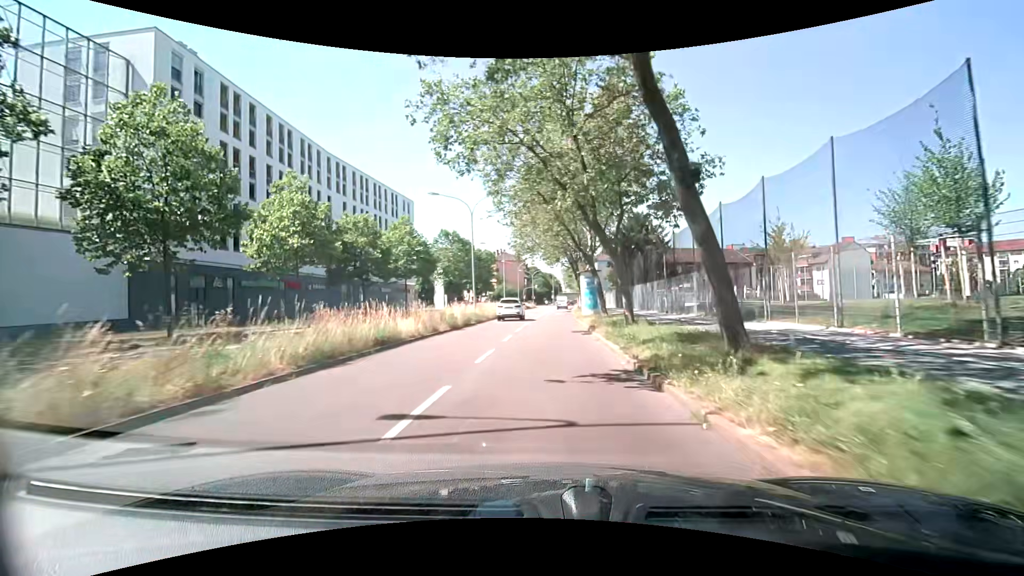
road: secondary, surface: asphalt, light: Day
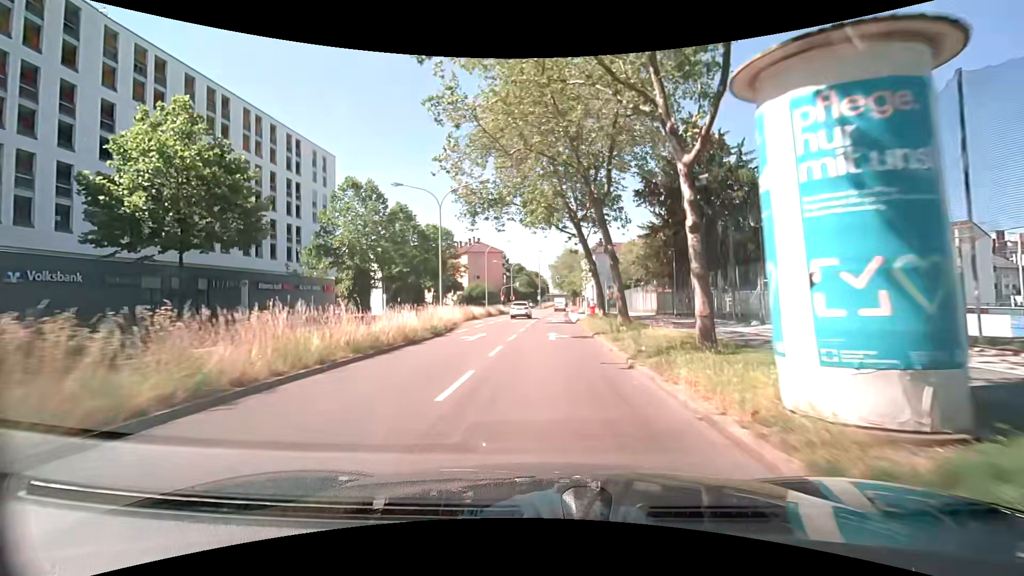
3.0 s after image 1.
(+0.3, +35.0) m; +2°
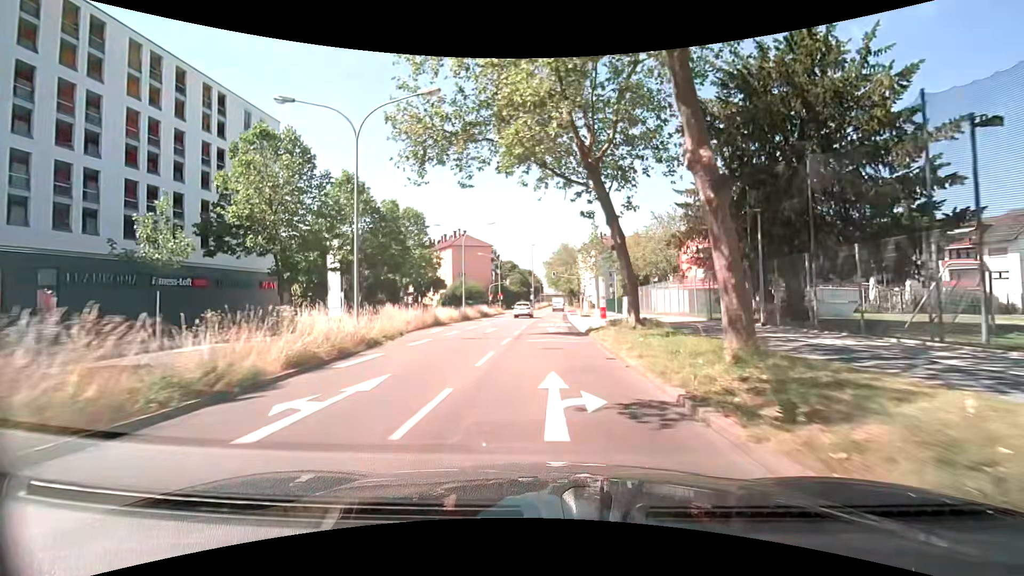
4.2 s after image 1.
(+0.1, +14.3) m; +1°
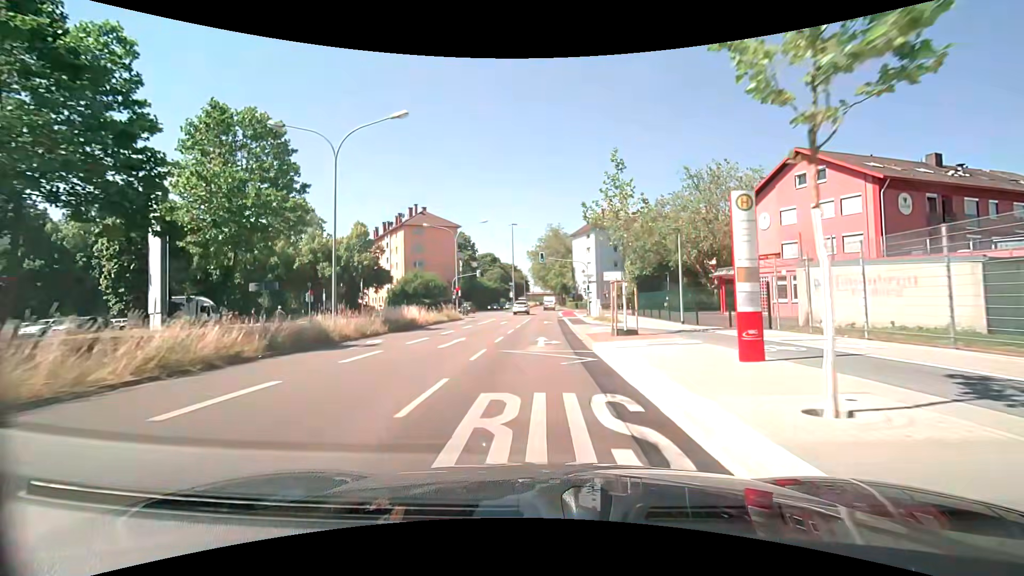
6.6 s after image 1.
(+0.1, +29.1) m; +1°
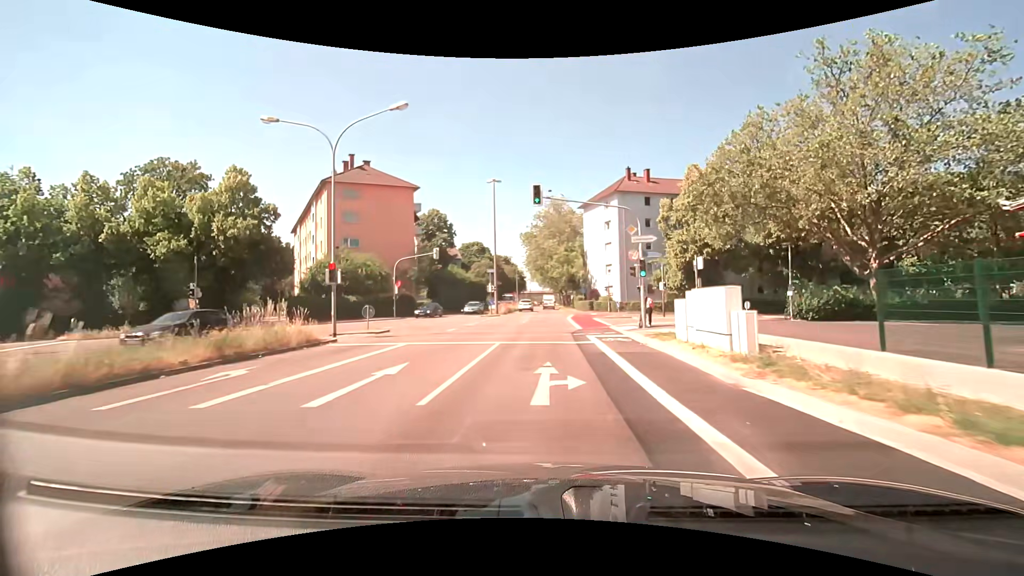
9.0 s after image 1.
(0.0, +29.4) m; 0°
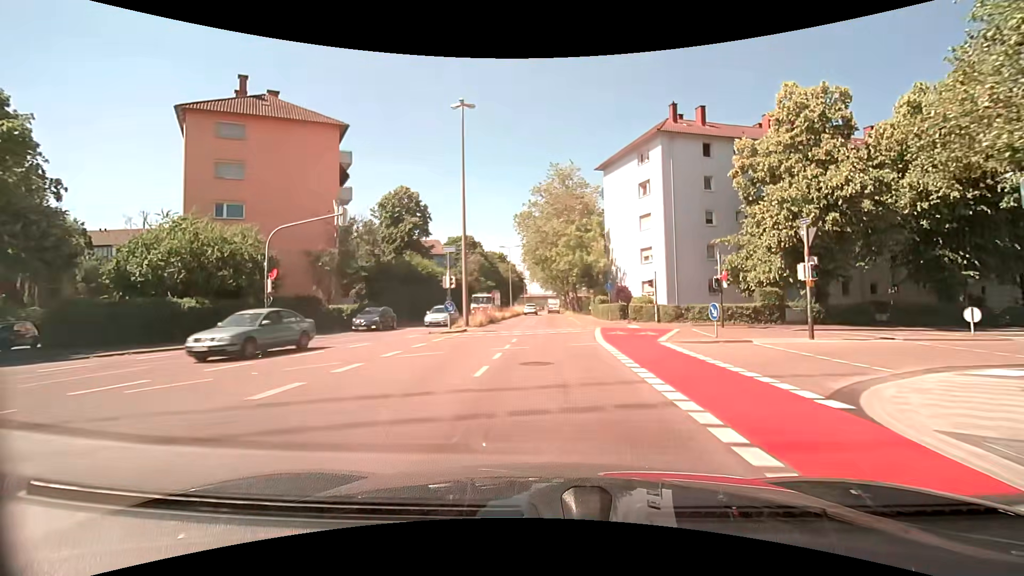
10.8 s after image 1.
(-0.1, +22.2) m; 0°
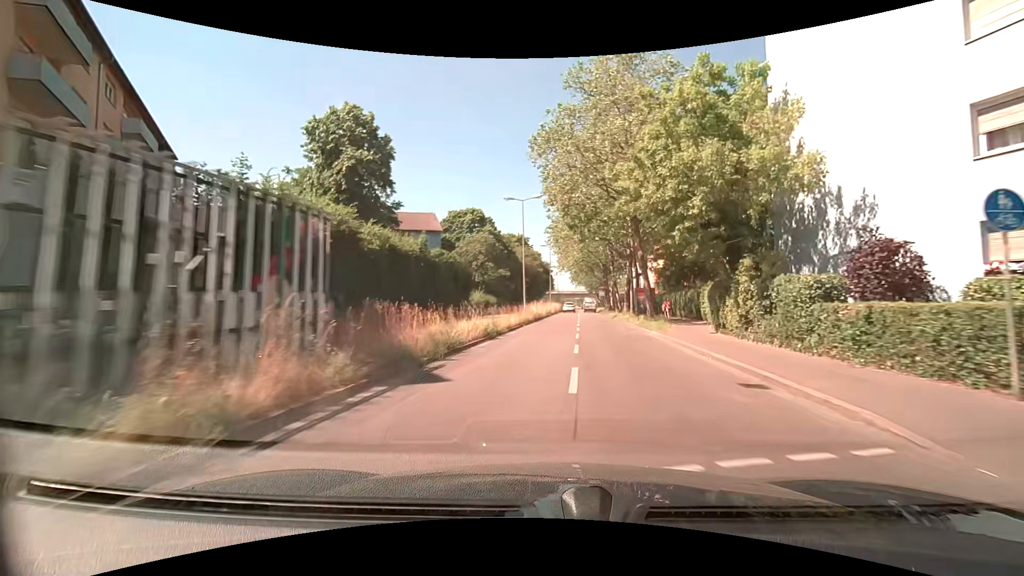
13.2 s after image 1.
(-0.9, +29.9) m; -4°
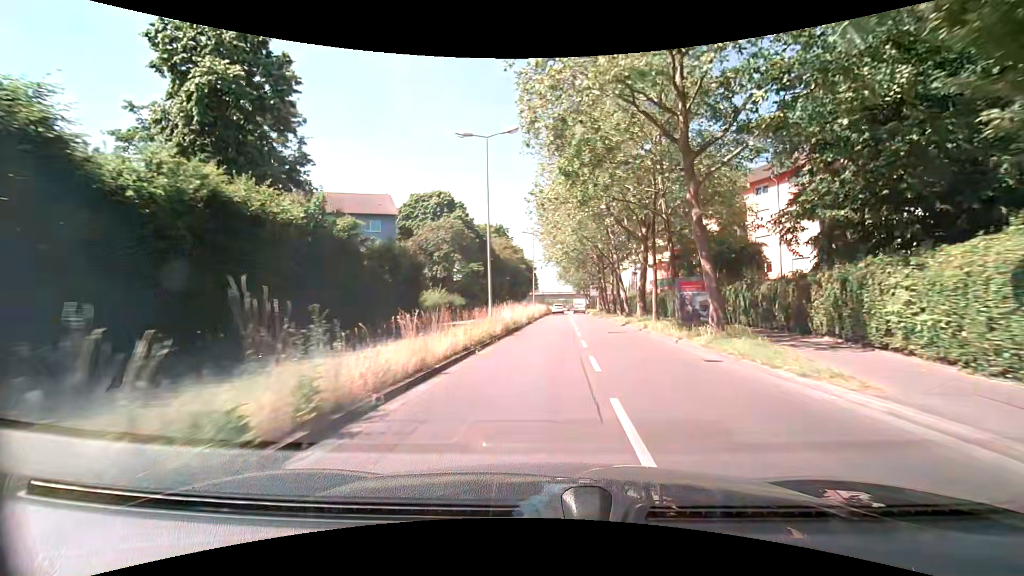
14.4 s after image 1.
(+0.2, +15.2) m; +2°
(0, +10) (0, +20) (+1, +30) (+1, +40) (+1, +50) (+2, +60) (+2, +70) (+3, +80) (+3, +90) (+3, +100) m
